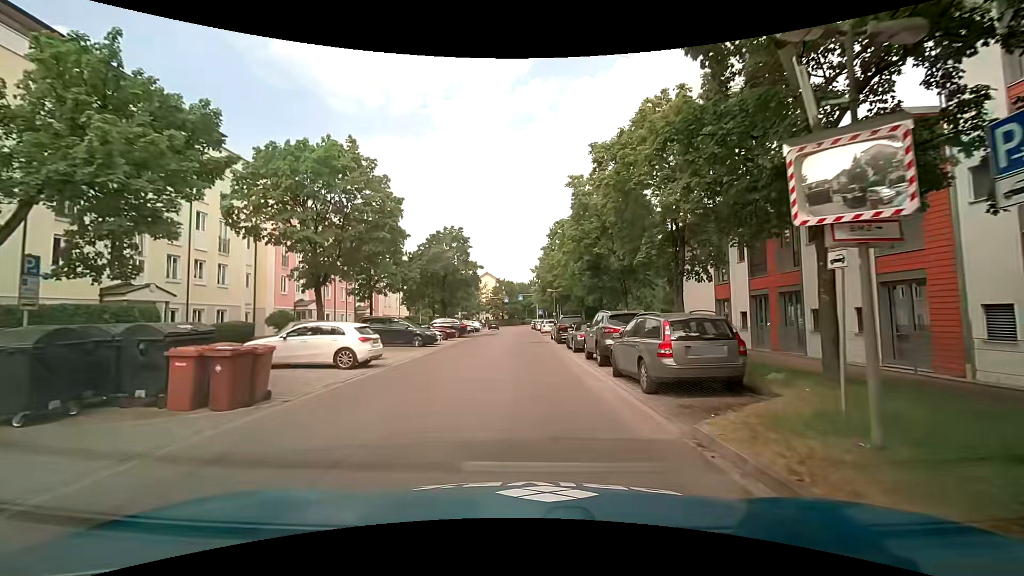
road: residential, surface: asphalt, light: Day
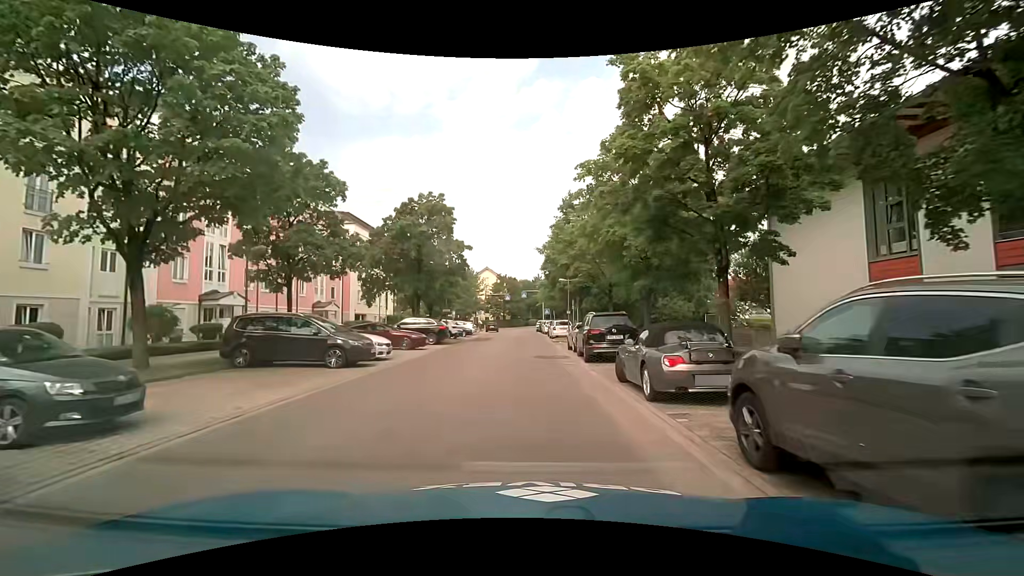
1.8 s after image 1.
(-0.2, +12.5) m; -2°
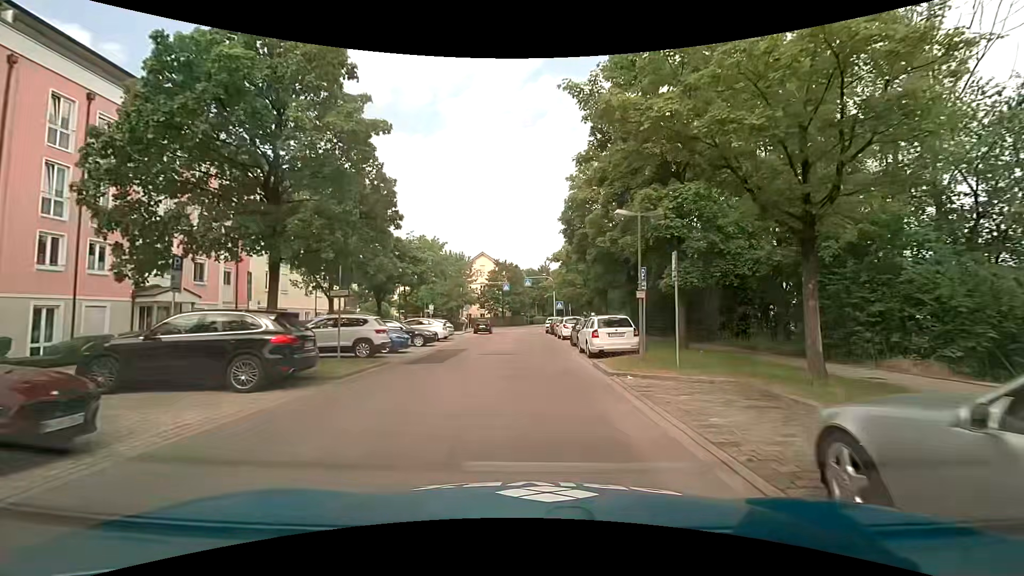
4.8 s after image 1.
(+0.1, +20.9) m; 0°
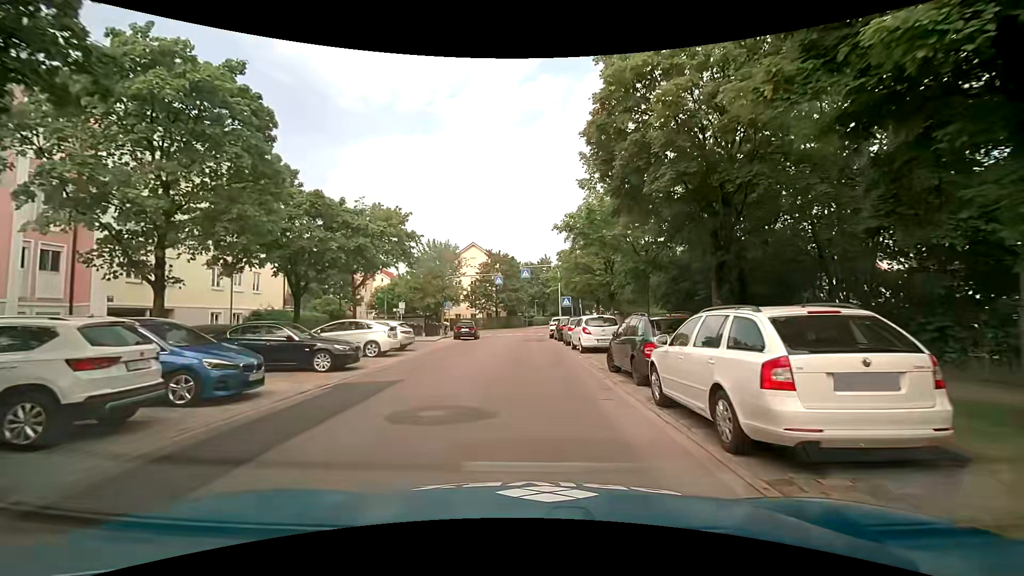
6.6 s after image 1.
(0.0, +12.3) m; -1°
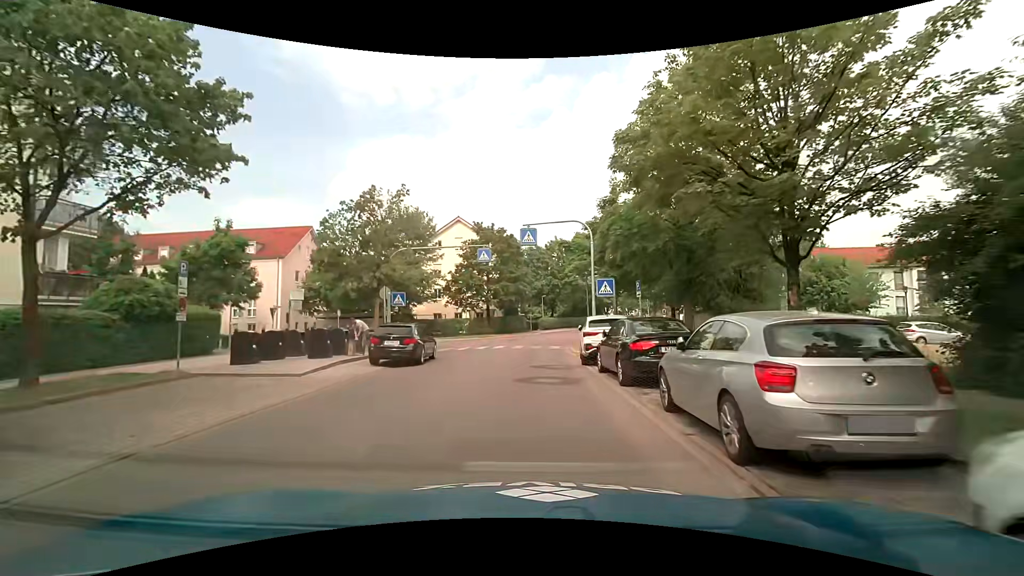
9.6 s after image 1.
(+0.3, +20.5) m; 0°
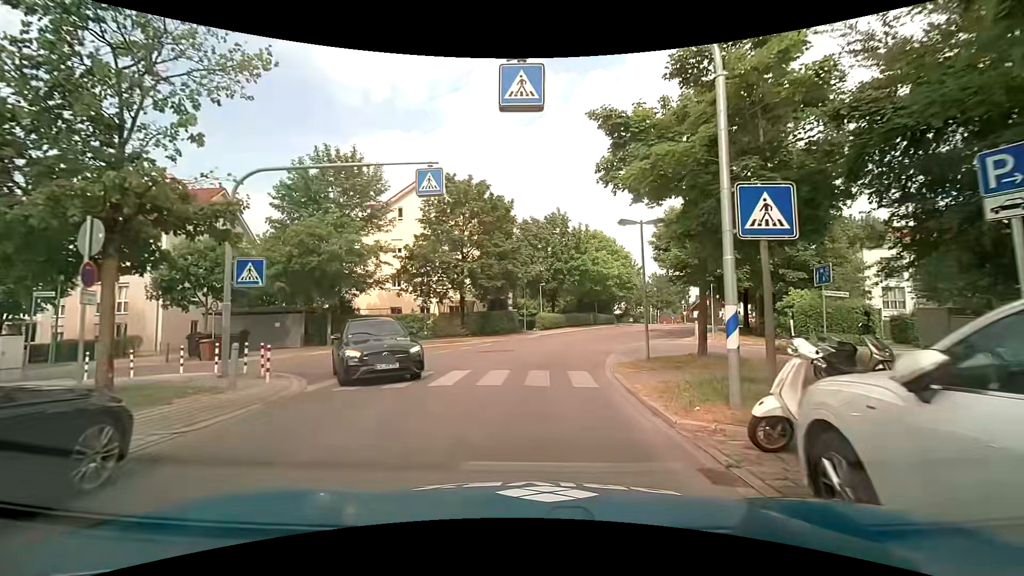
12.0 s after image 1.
(+0.2, +15.6) m; +2°
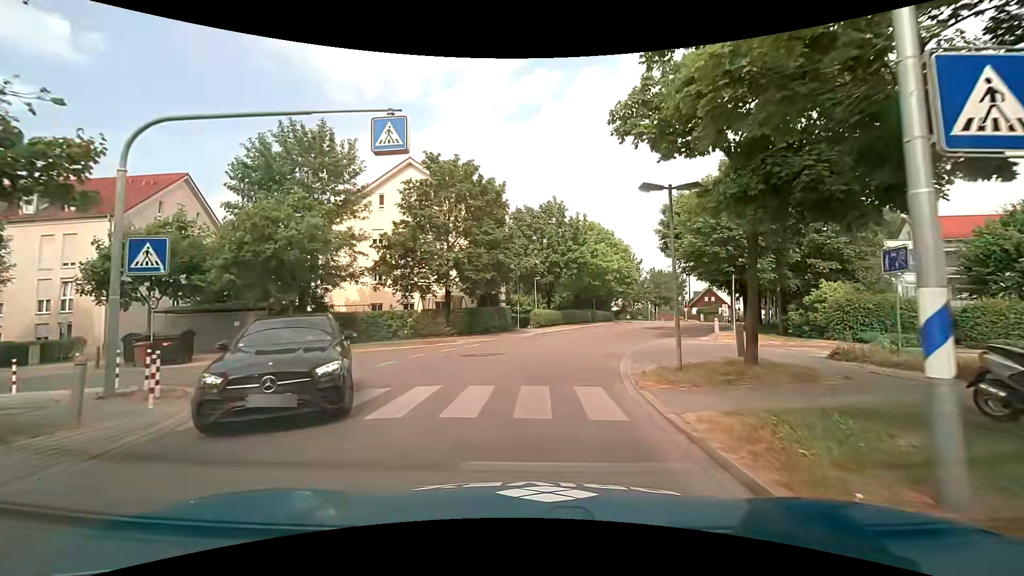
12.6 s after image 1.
(0.0, +3.5) m; 0°
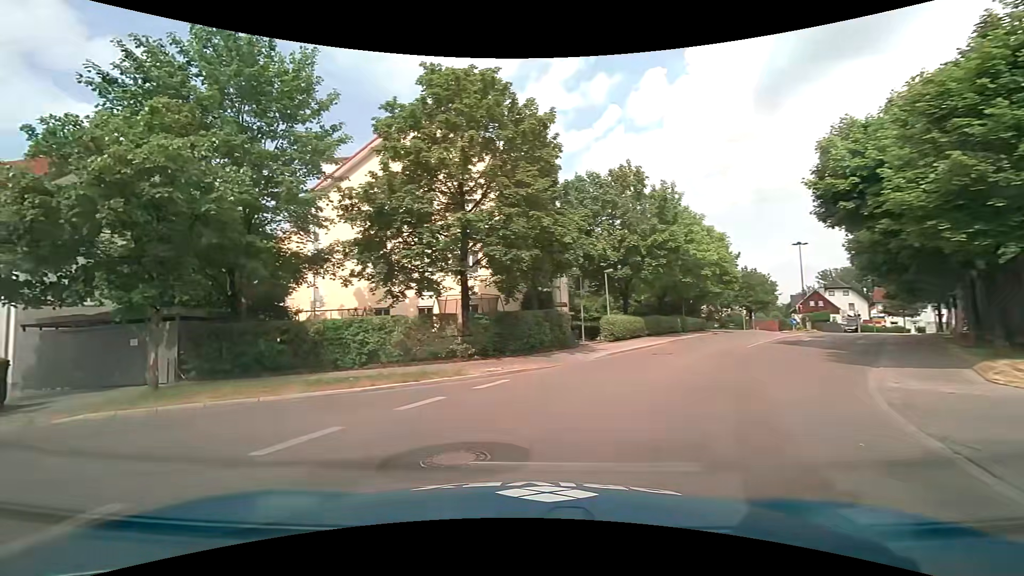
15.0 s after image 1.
(+0.3, +11.8) m; -7°
(-5, +8) (-15, +10) (-25, +12) (-35, +13) (-45, +14) (-54, +15) (-64, +17) (-74, +18) (-84, +19) (-94, +20) m
